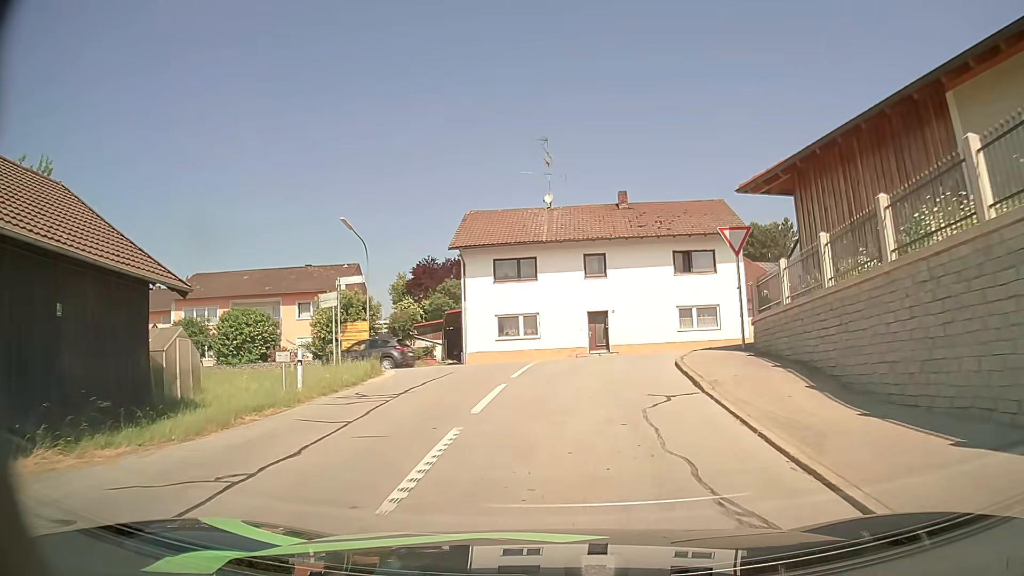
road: tertiary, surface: asphalt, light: Day
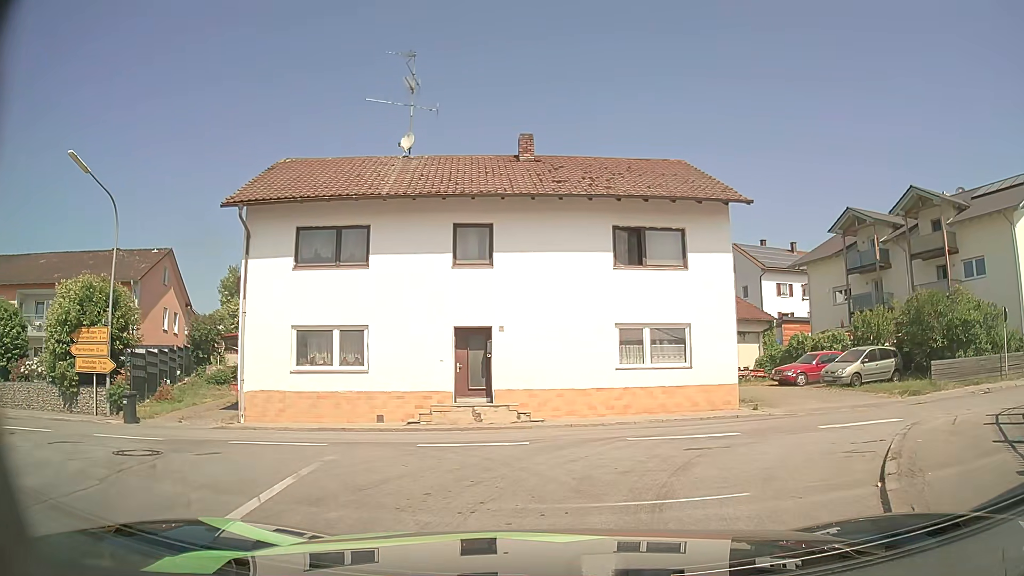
(+0.8, +14.6) m; +9°
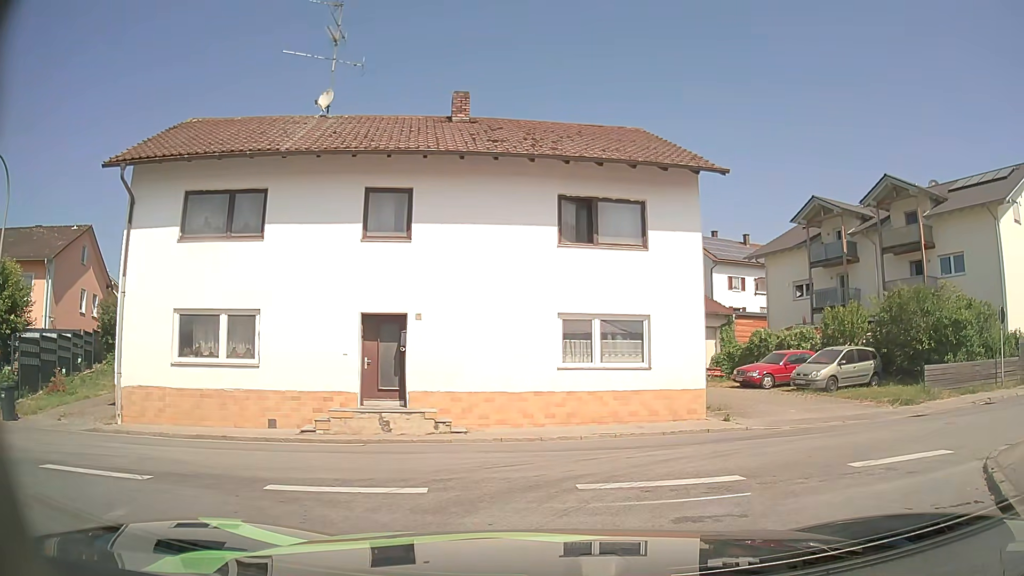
(+0.1, +3.3) m; +4°
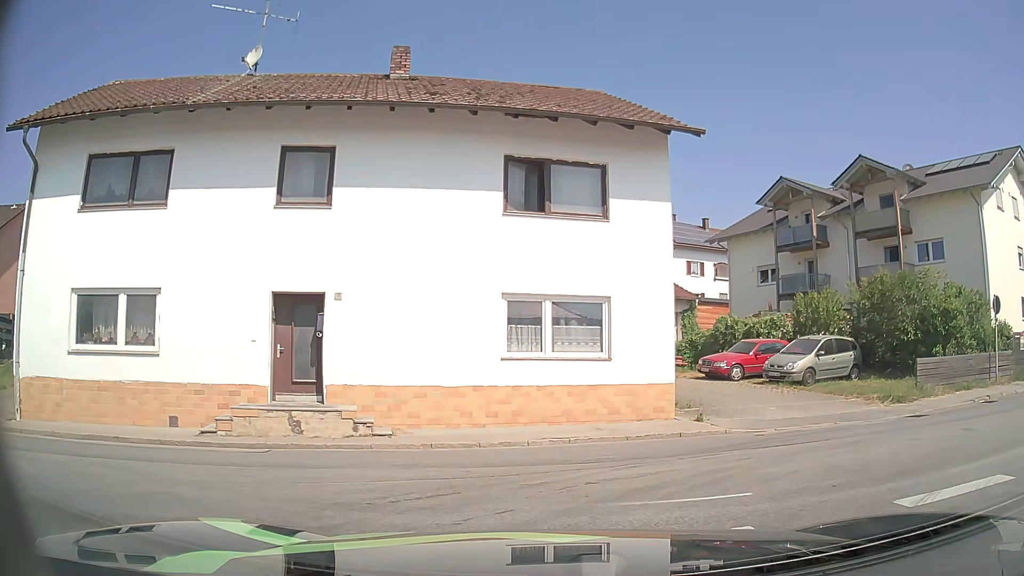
(+0.1, +2.2) m; +5°
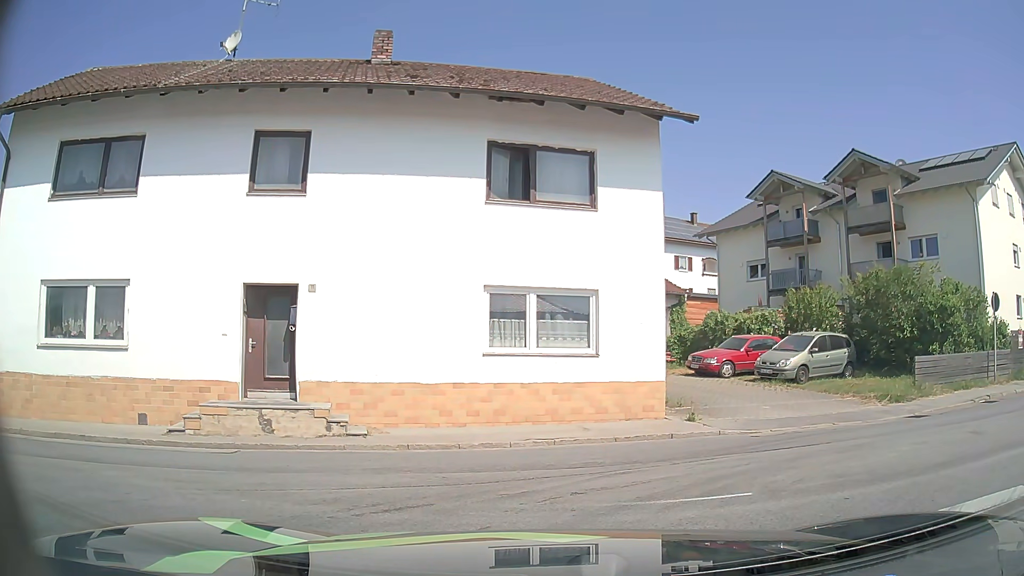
(0.0, +0.6) m; 0°
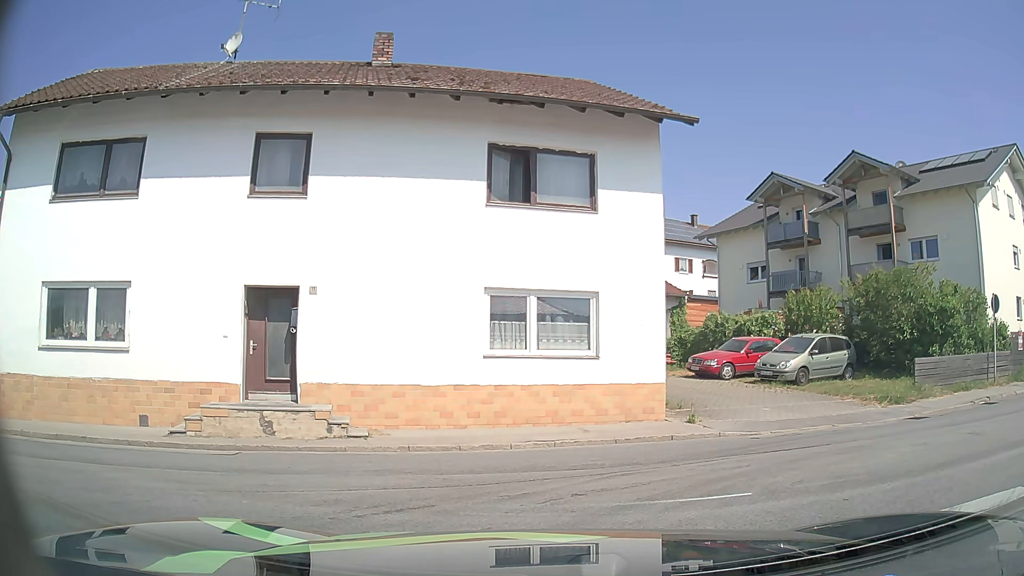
(0.0, +0.1) m; 0°
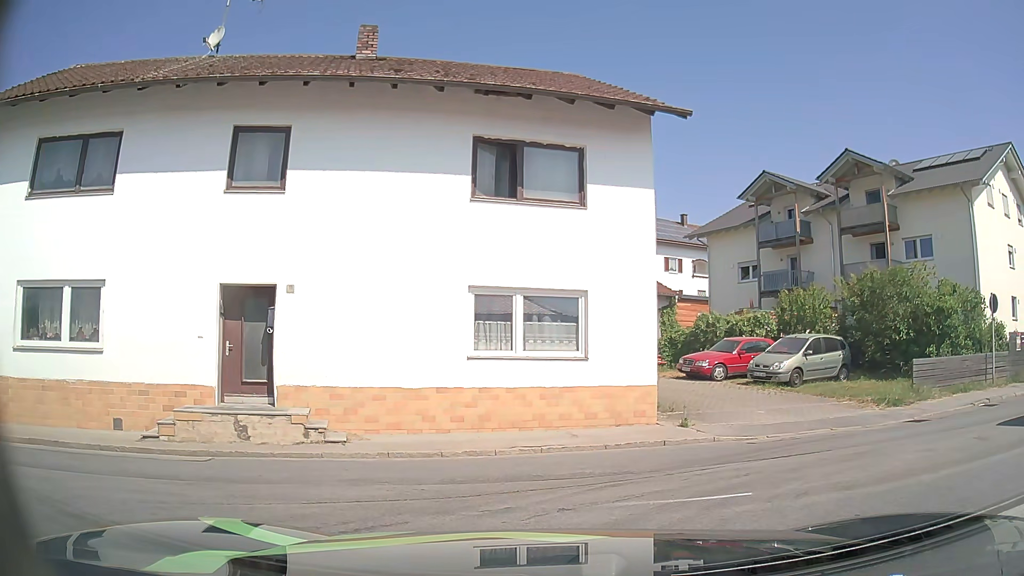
(0.0, +0.5) m; 0°
